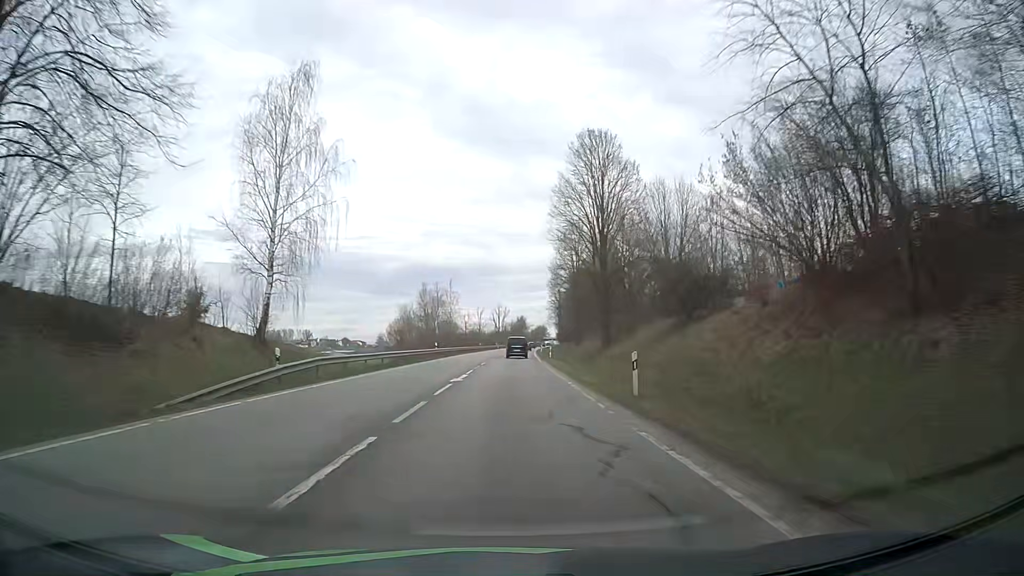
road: primary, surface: asphalt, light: Day
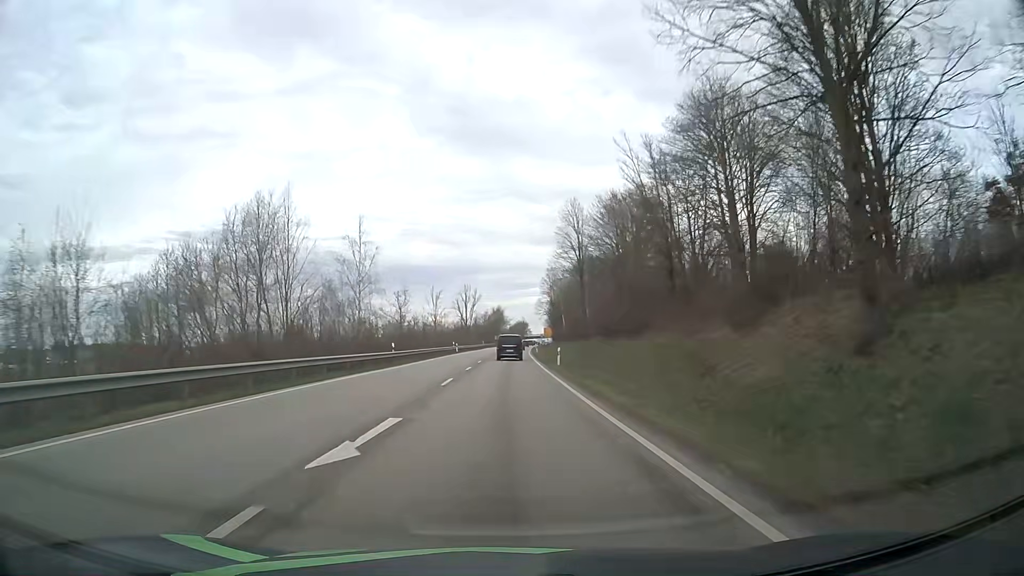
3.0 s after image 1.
(+0.9, +69.7) m; +2°
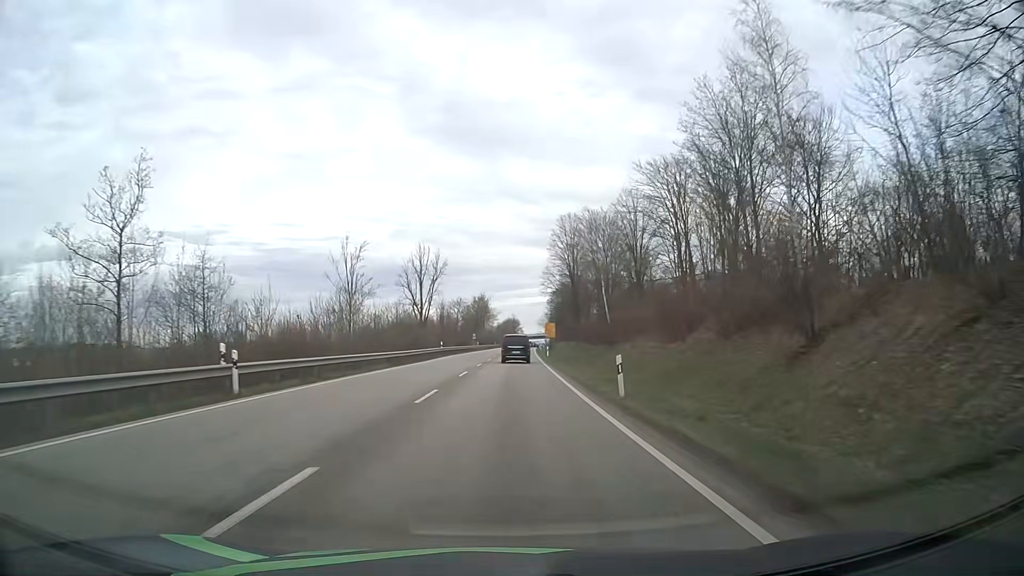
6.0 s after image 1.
(+0.4, +65.8) m; +1°
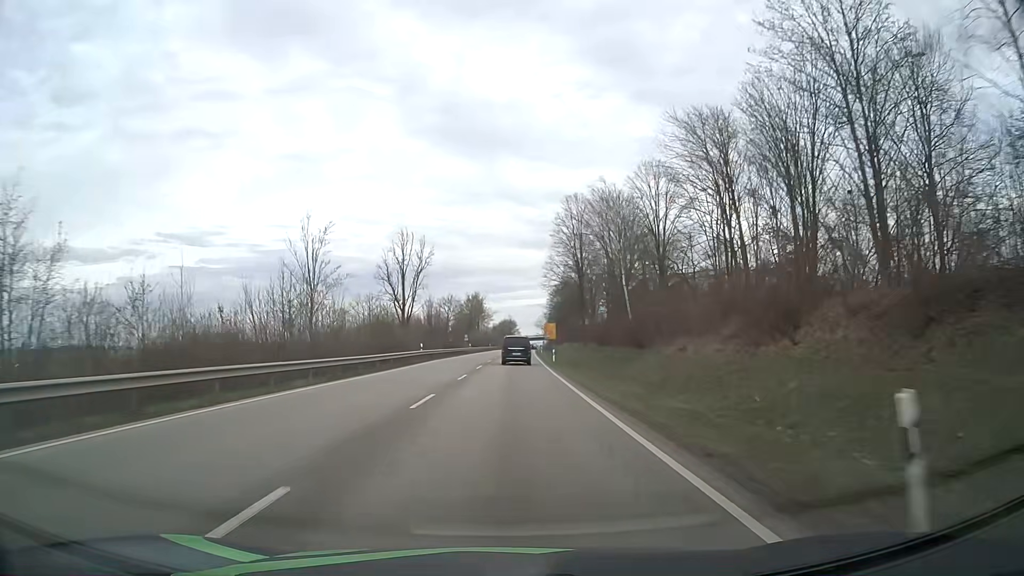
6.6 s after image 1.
(0.0, +12.8) m; 0°
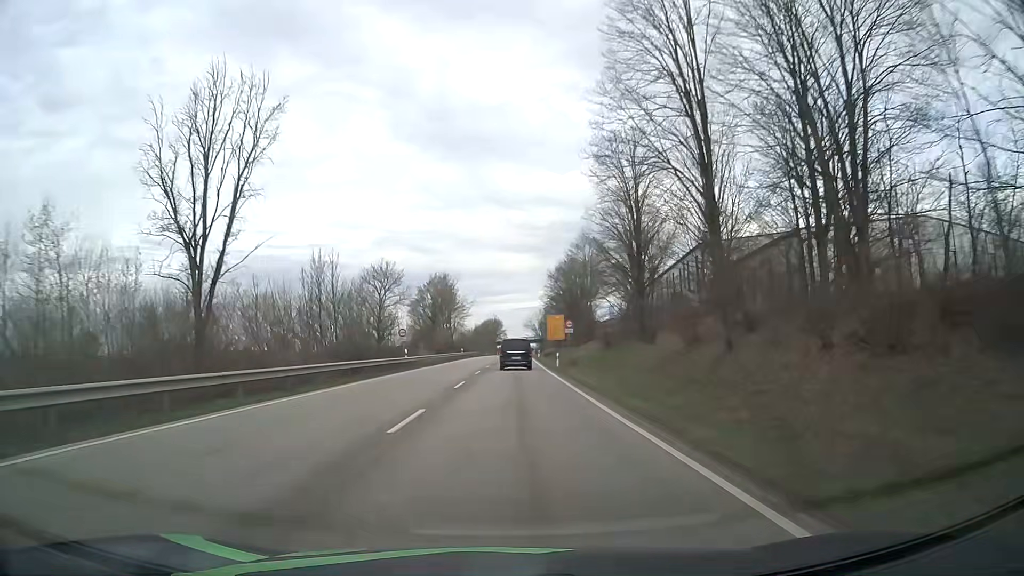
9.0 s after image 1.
(+0.5, +51.2) m; +1°
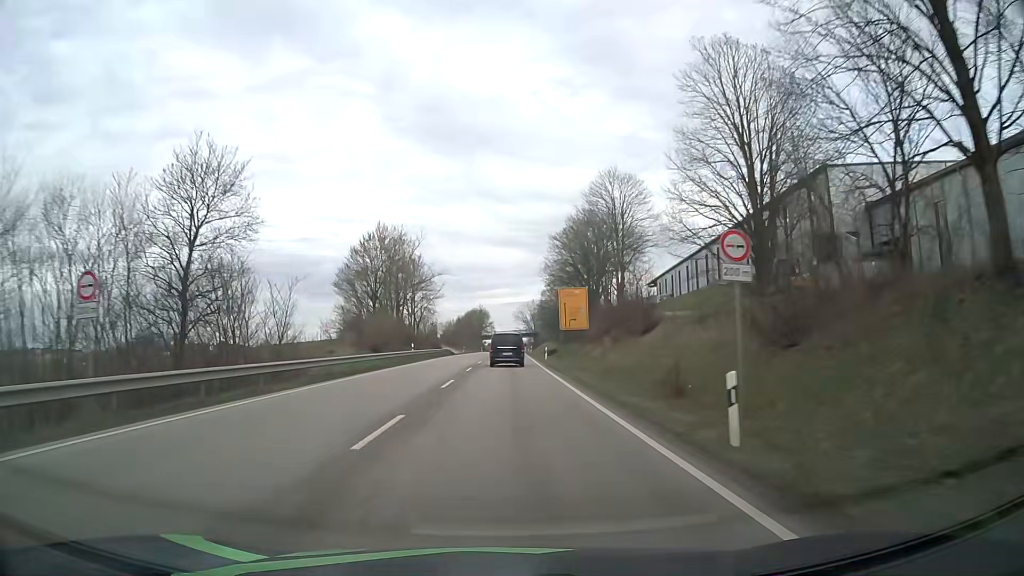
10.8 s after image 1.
(+0.2, +37.9) m; +1°
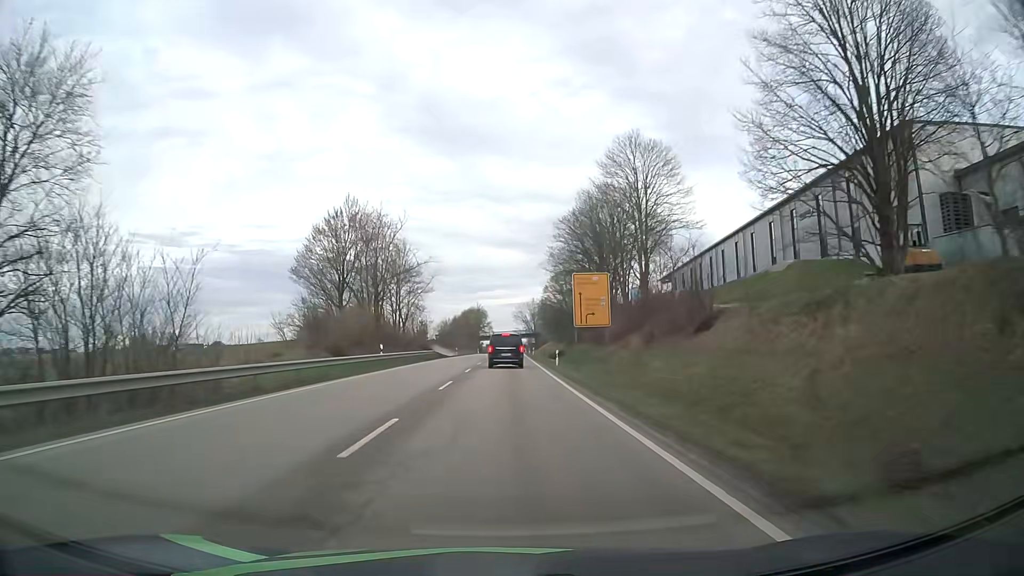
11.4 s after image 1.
(0.0, +12.3) m; 0°
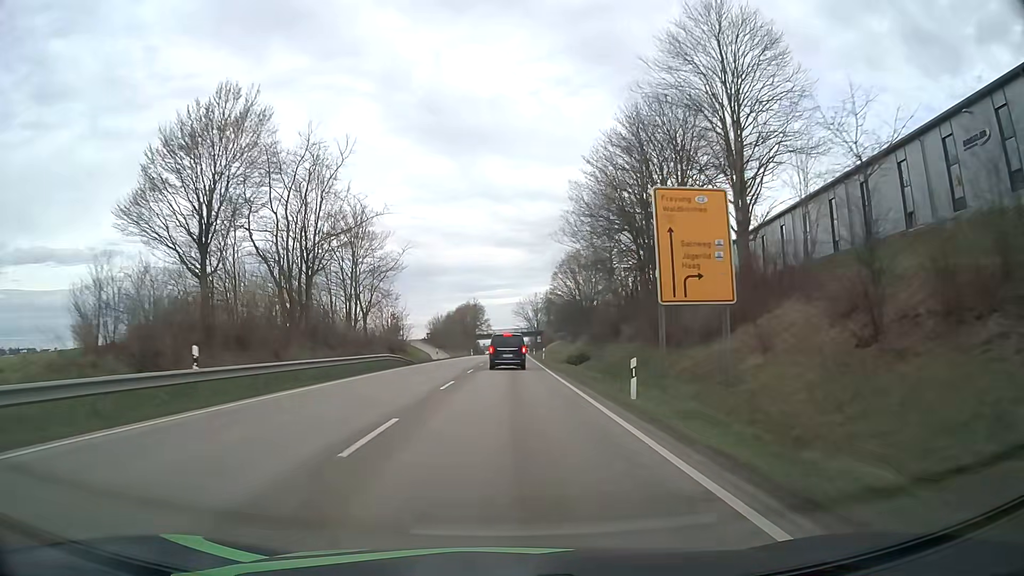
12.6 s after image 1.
(0.0, +23.9) m; 0°
(0, +10) (0, +20) (0, +30) (0, +40) (0, +50) (0, +60) (0, +70) (0, +80) (+1, +90) (+1, +100) m
